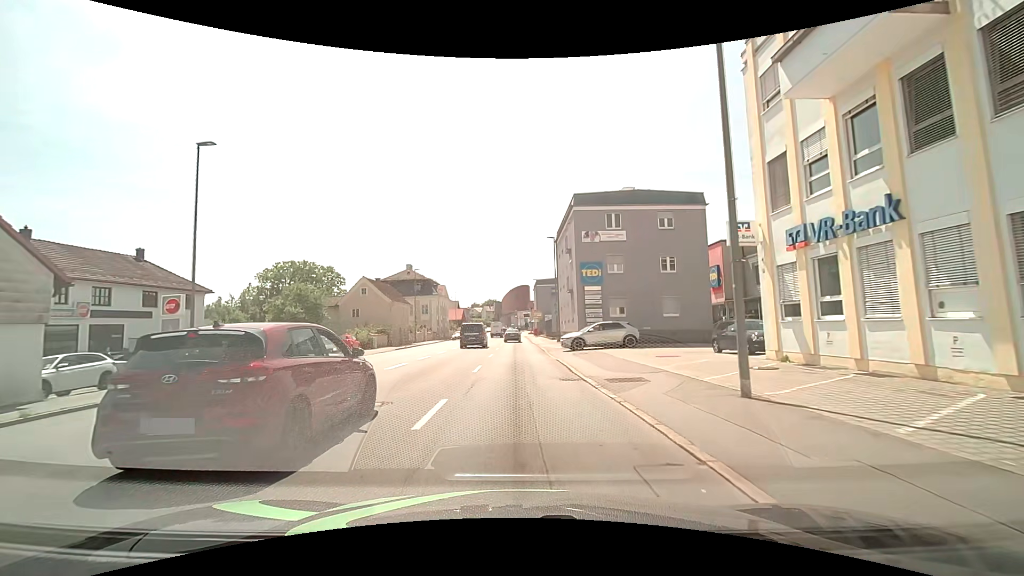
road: tertiary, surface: asphalt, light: Day
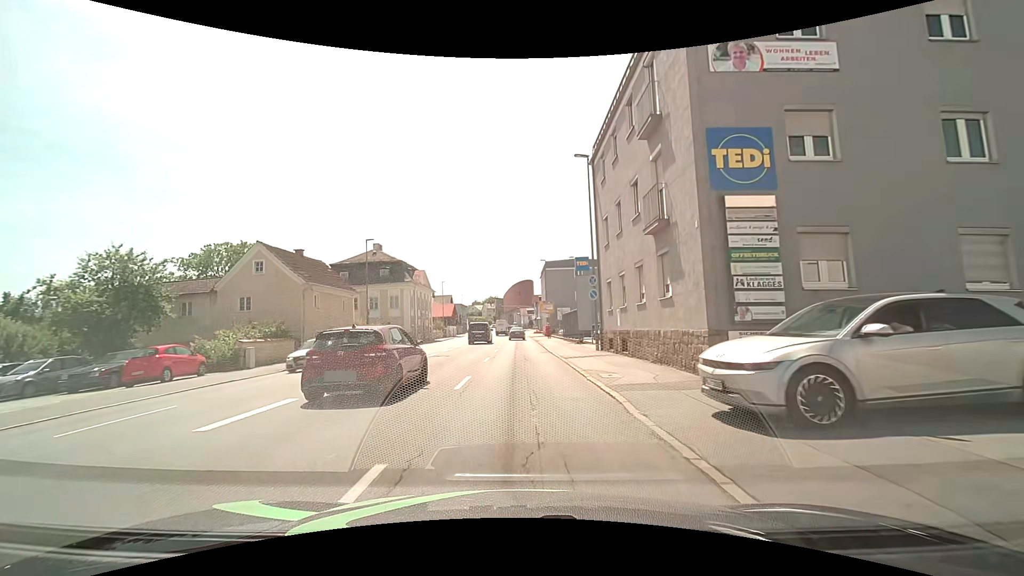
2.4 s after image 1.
(-0.1, +22.9) m; 0°
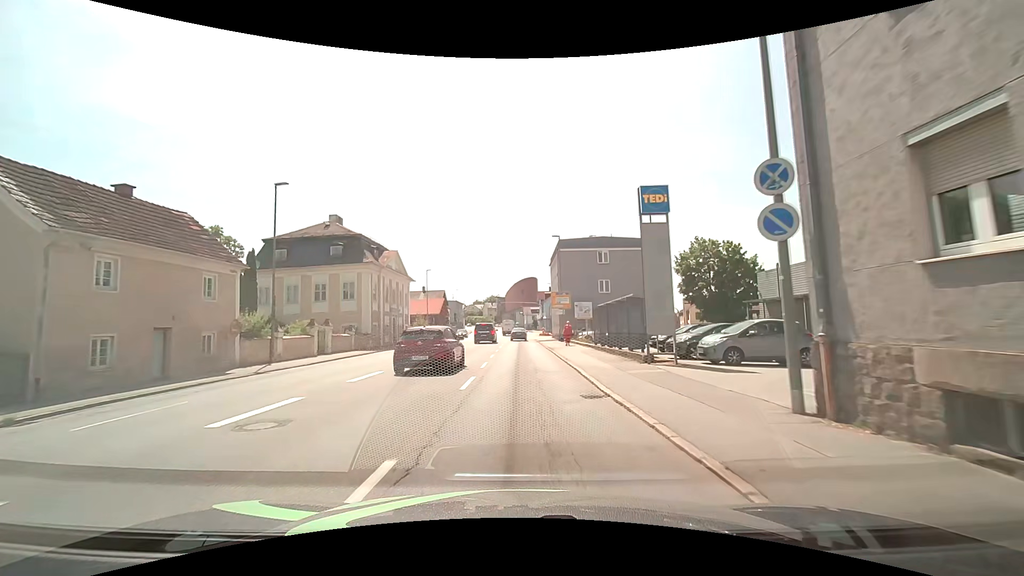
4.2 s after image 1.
(-0.1, +17.9) m; 0°
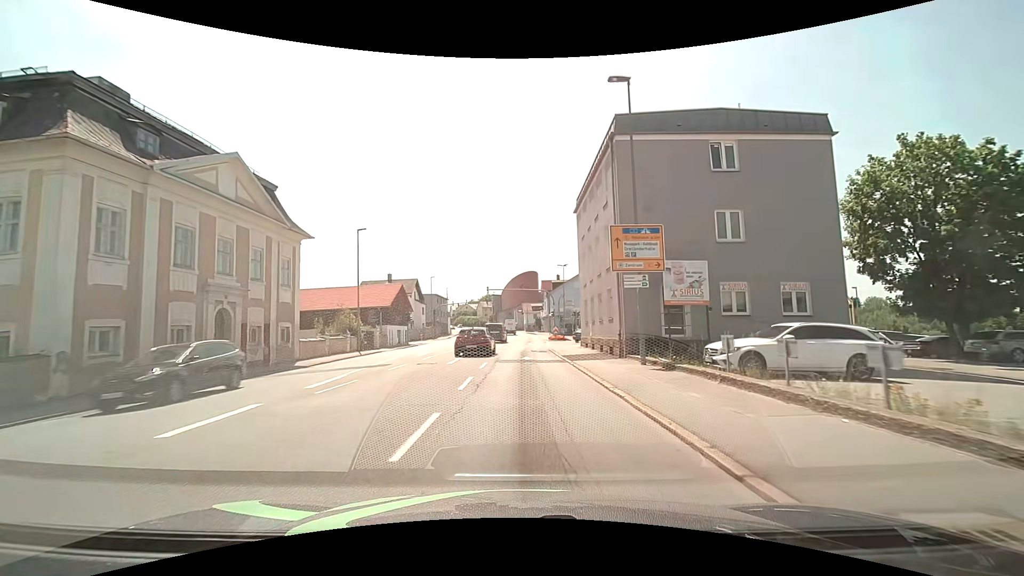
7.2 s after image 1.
(-0.3, +30.5) m; 0°
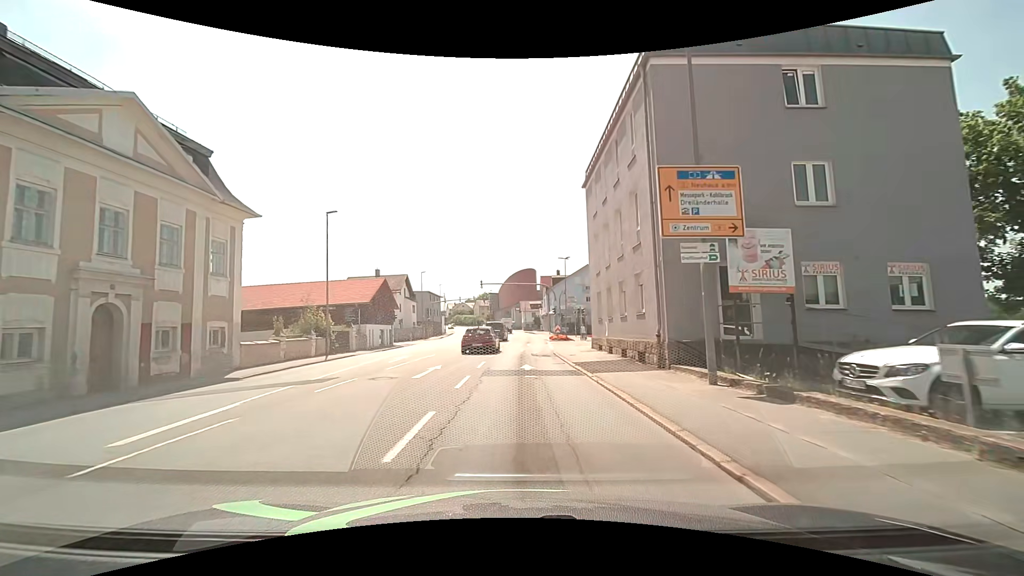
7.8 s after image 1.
(0.0, +6.1) m; 0°
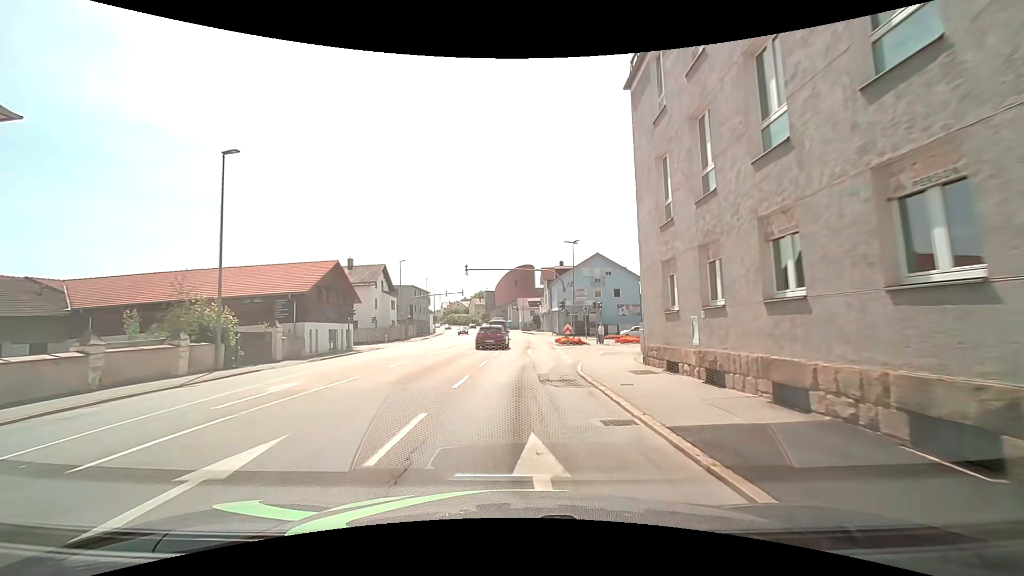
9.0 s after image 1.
(+0.1, +12.3) m; +1°
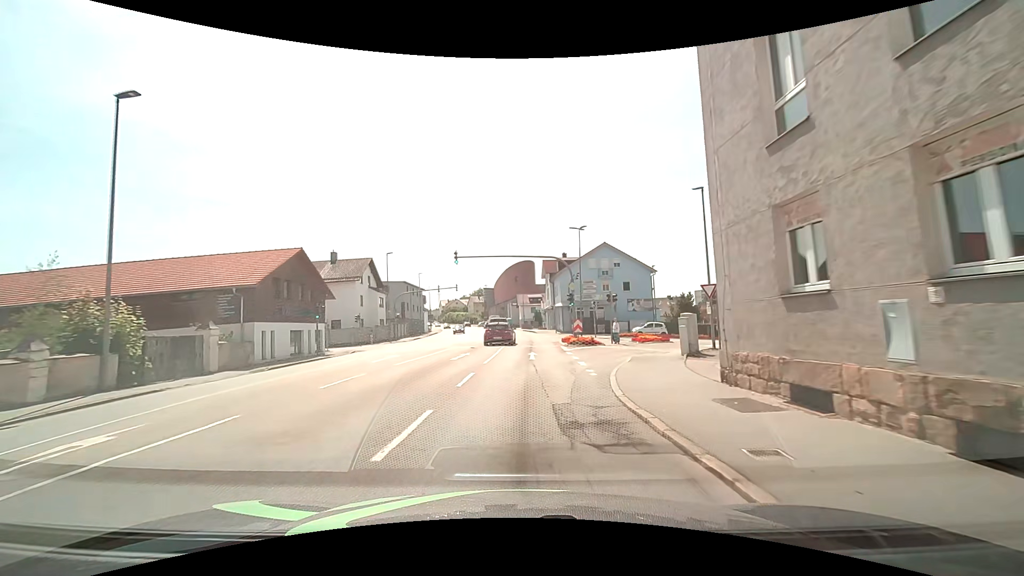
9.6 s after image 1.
(0.0, +6.1) m; 0°
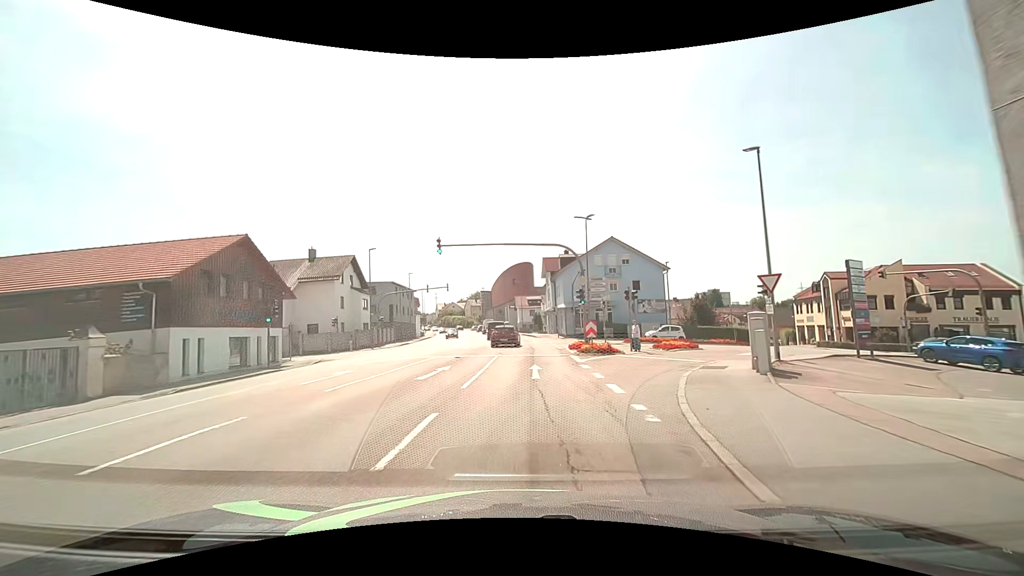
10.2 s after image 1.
(0.0, +6.1) m; 0°
(0, +10) (0, +20) (0, +30) (+1, +40) (+1, +50) (0, +60) (-1, +70) (-1, +80) (-2, +90) (-3, +100) m
